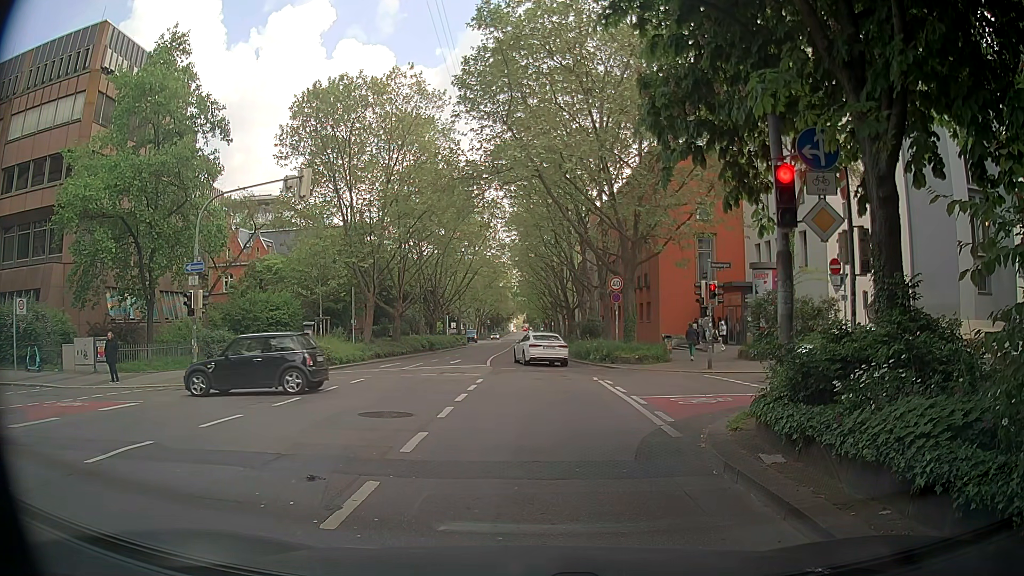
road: secondary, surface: asphalt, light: Day
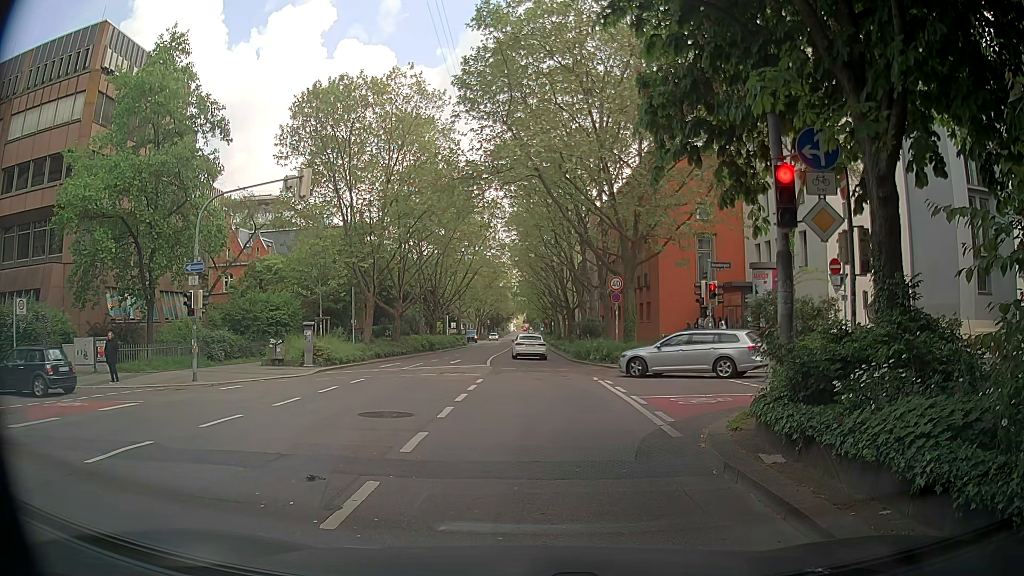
(0.0, 0.0) m; 0°
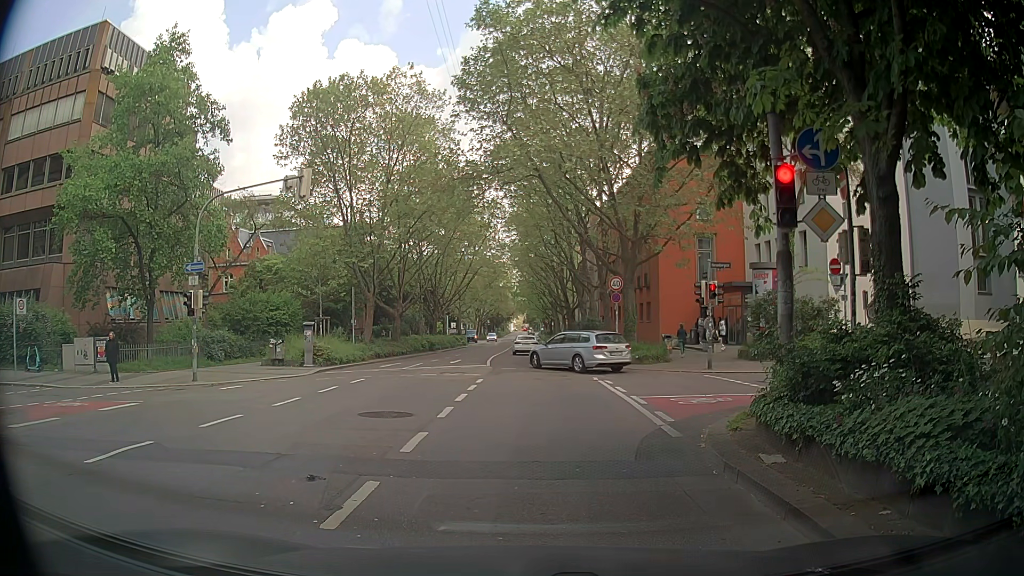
(0.0, 0.0) m; 0°
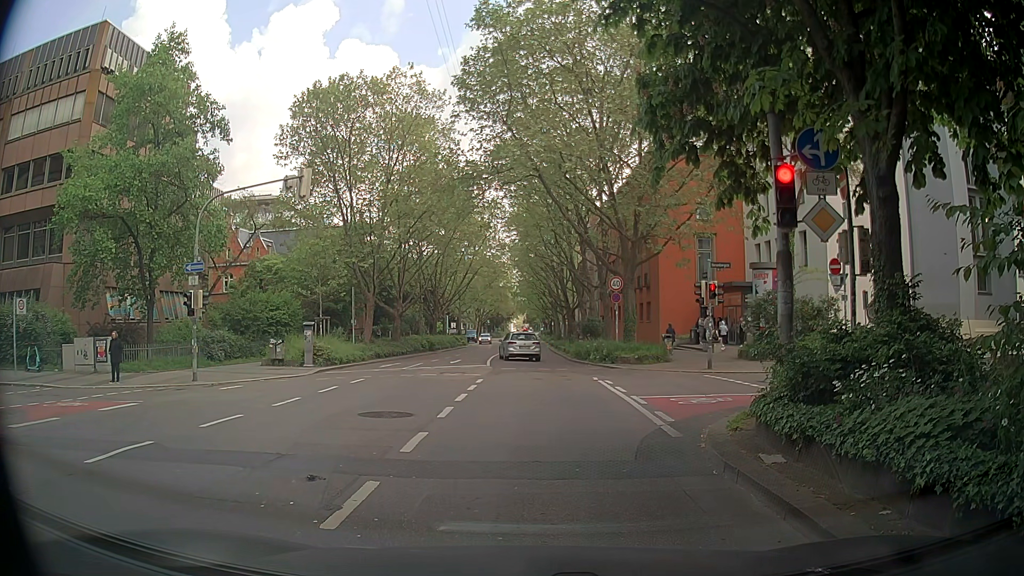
(0.0, 0.0) m; 0°
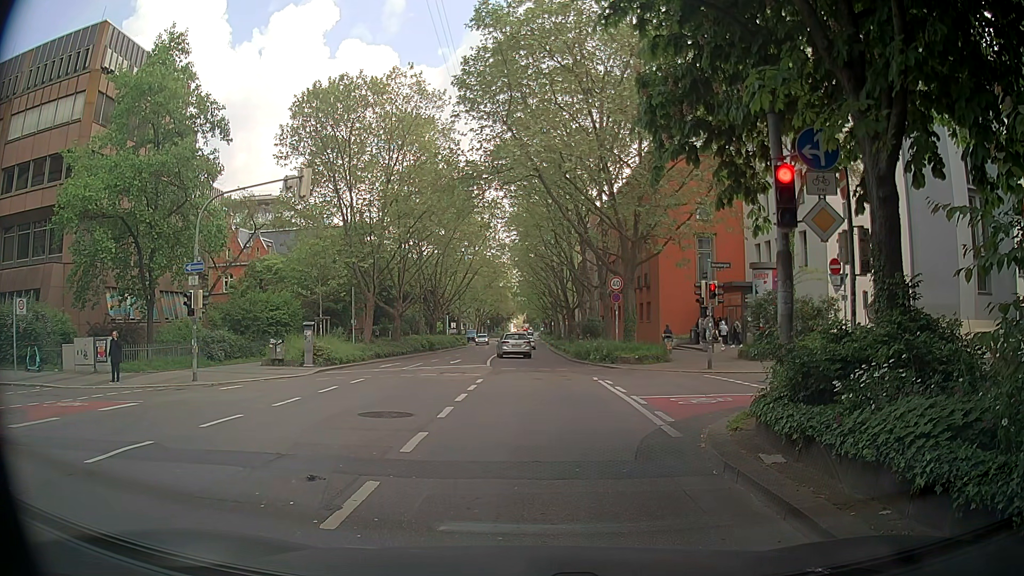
(0.0, 0.0) m; 0°
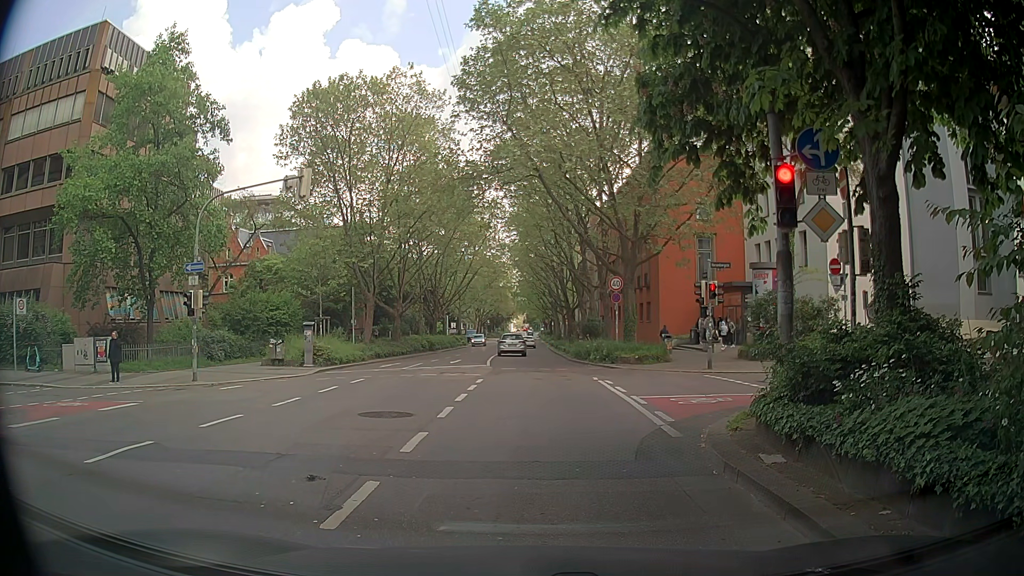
(0.0, 0.0) m; 0°
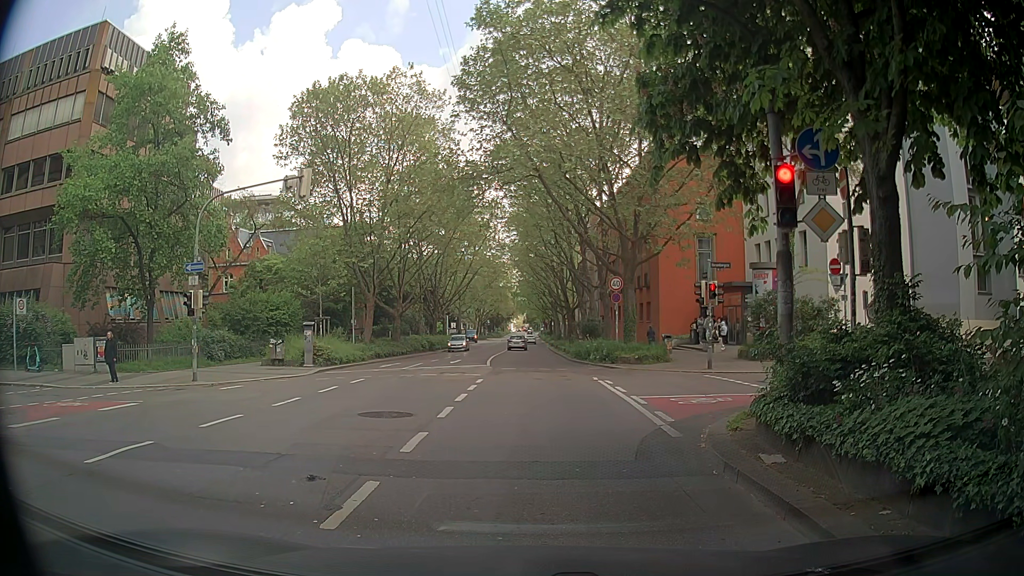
(0.0, 0.0) m; 0°
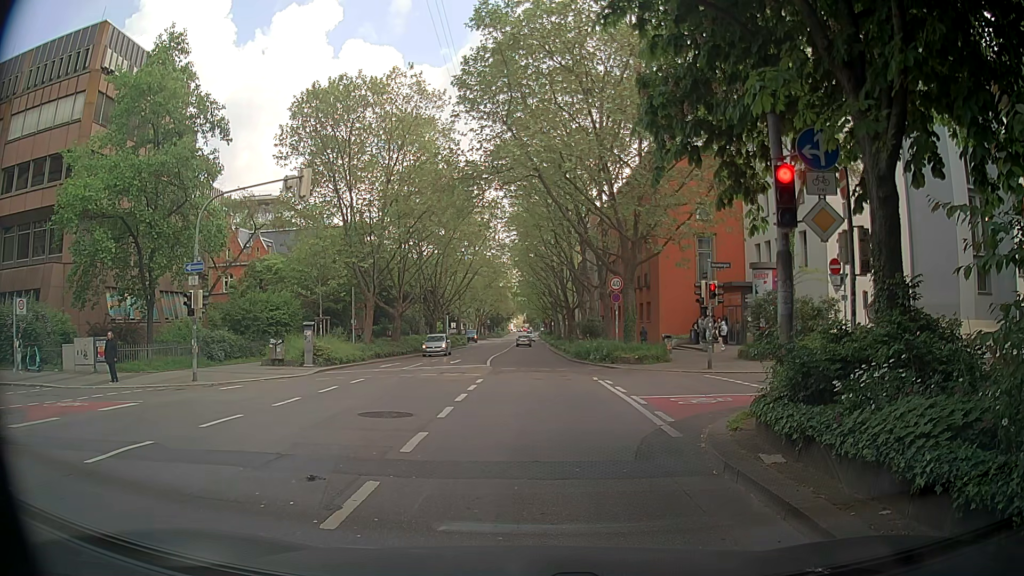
(0.0, 0.0) m; 0°
(0, +10) (0, +20) (0, +30) (0, +40) (0, +50) (-1, +60) (-1, +70) (-1, +80) (-1, +90) (-1, +100) m
